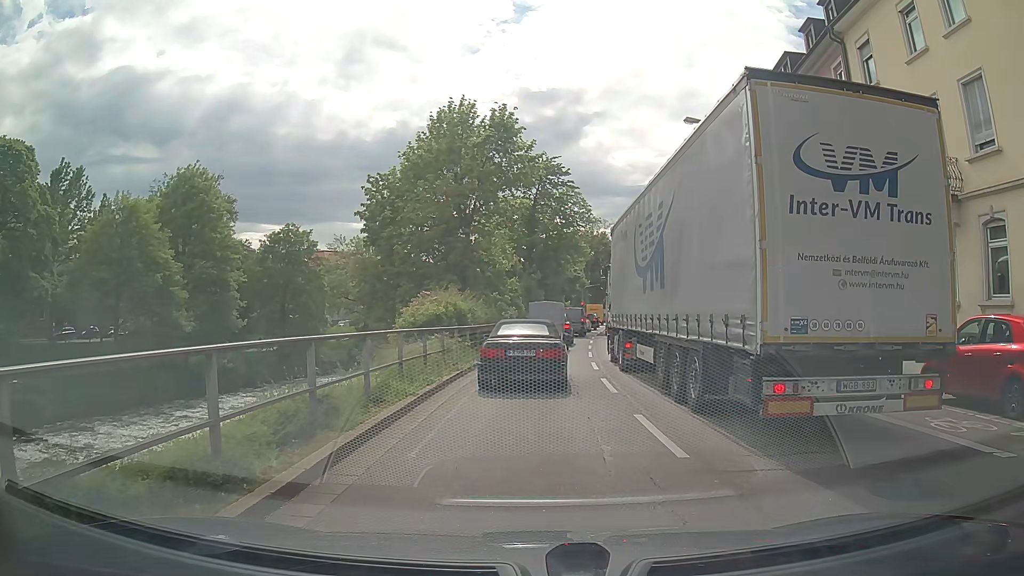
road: primary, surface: asphalt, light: Day
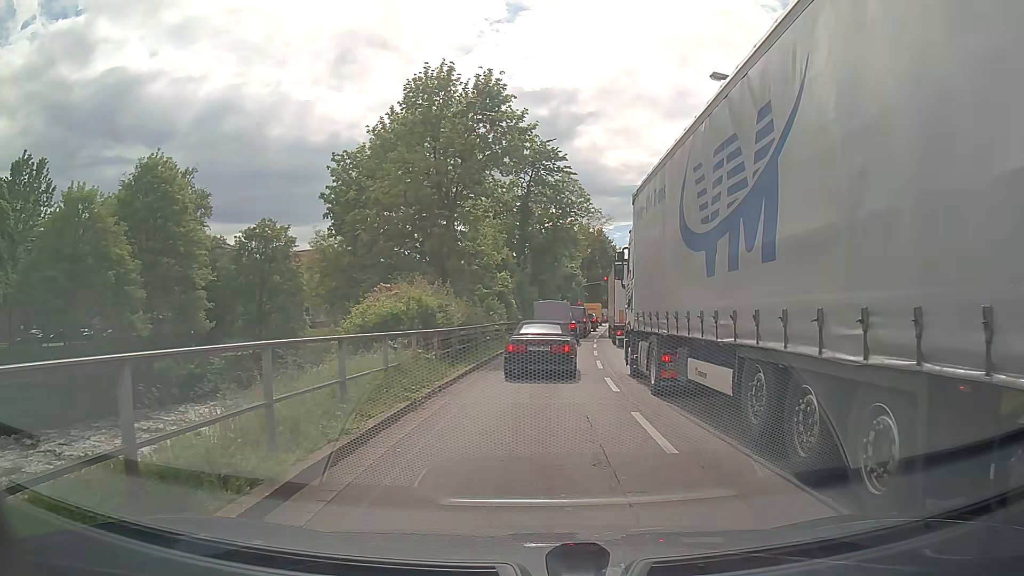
(0.0, +5.8) m; +1°
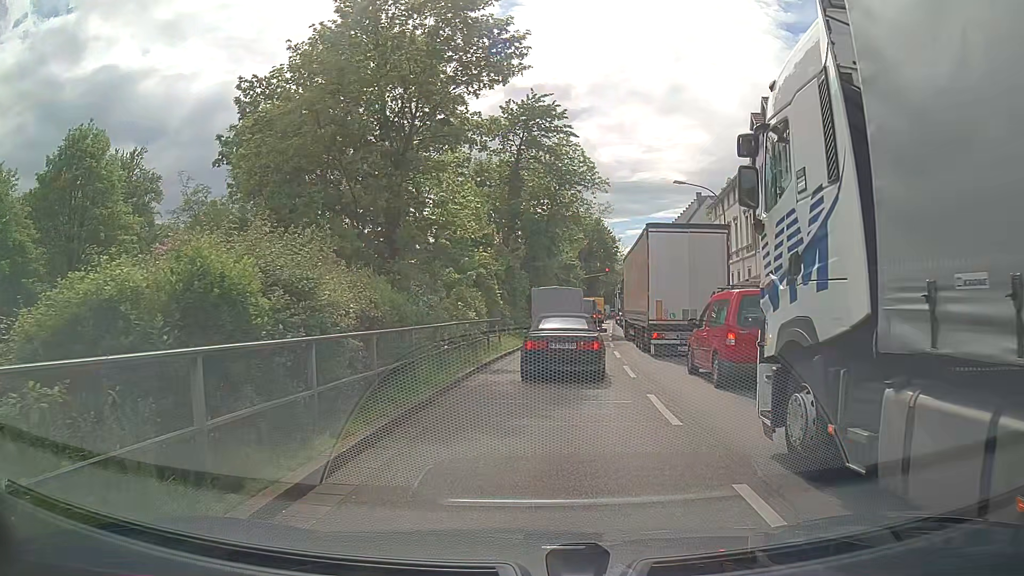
(-0.2, +10.7) m; -2°
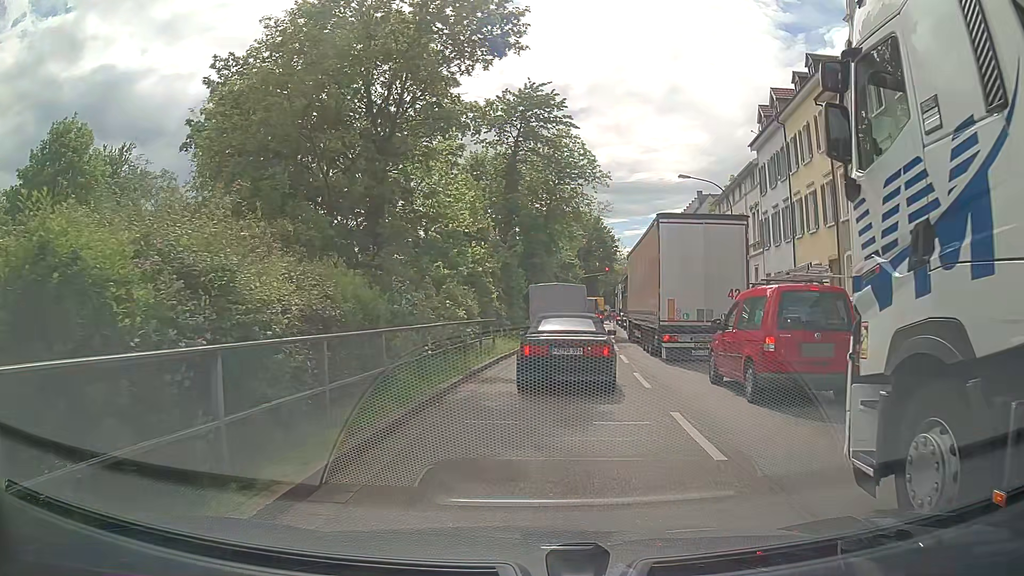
(0.0, +2.1) m; +1°
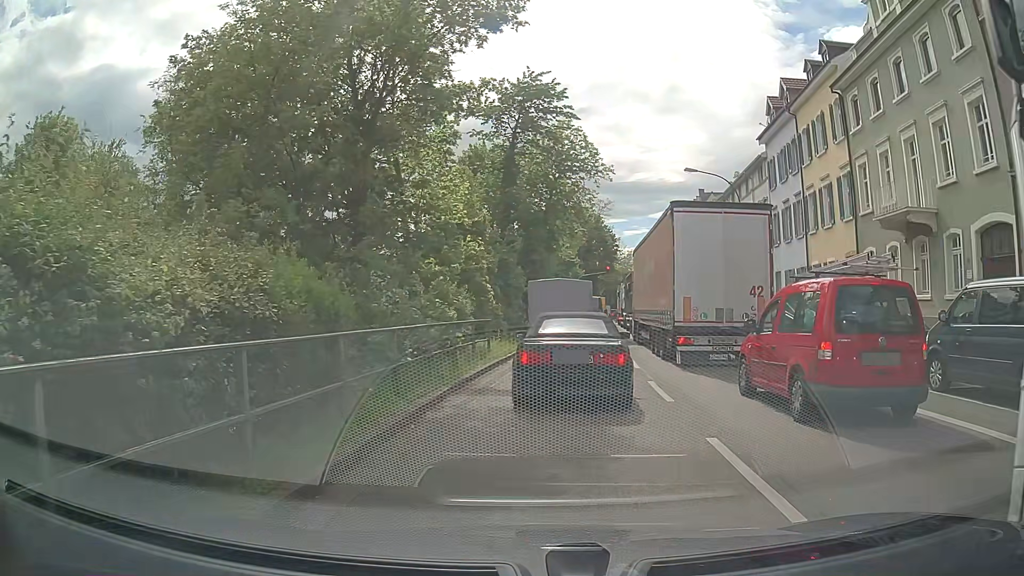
(0.0, +2.0) m; +1°
